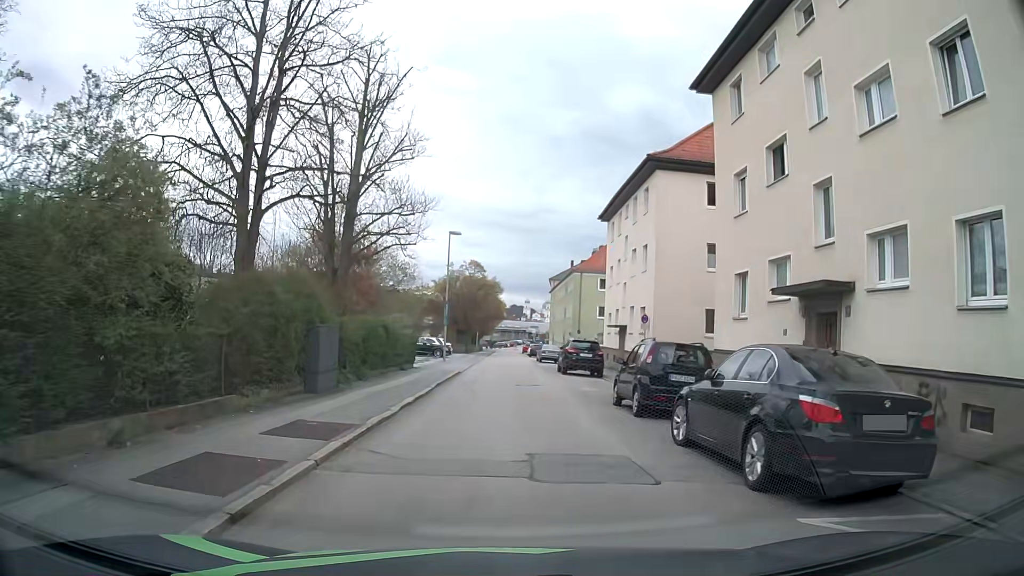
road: residential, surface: asphalt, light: Day
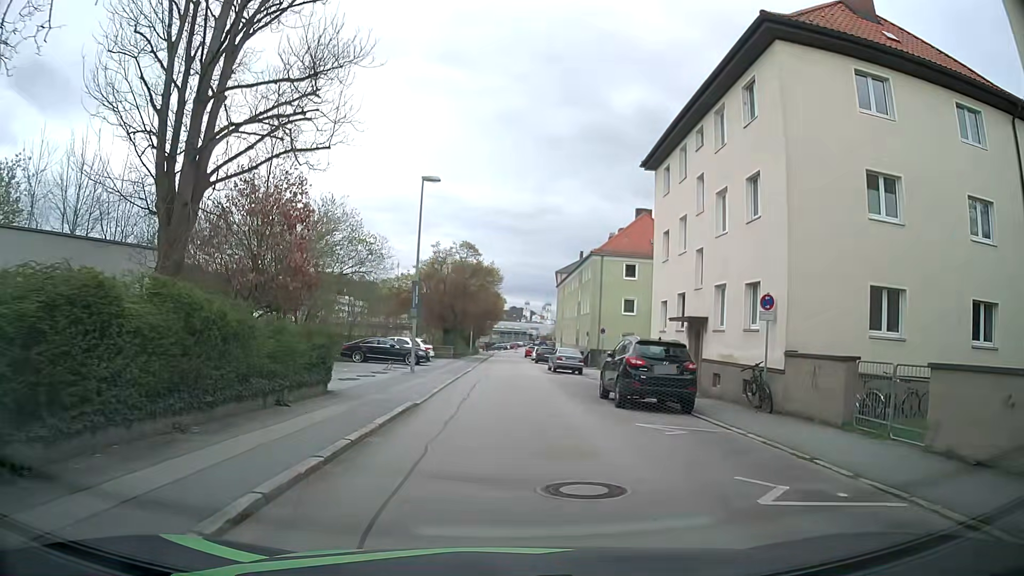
(-0.2, +14.6) m; -1°
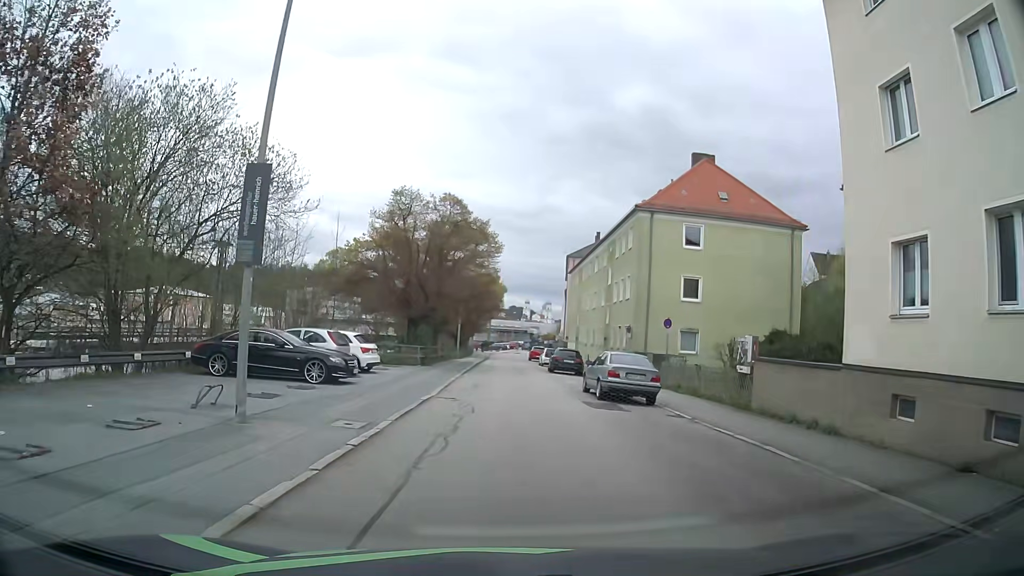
(+0.2, +18.3) m; 0°
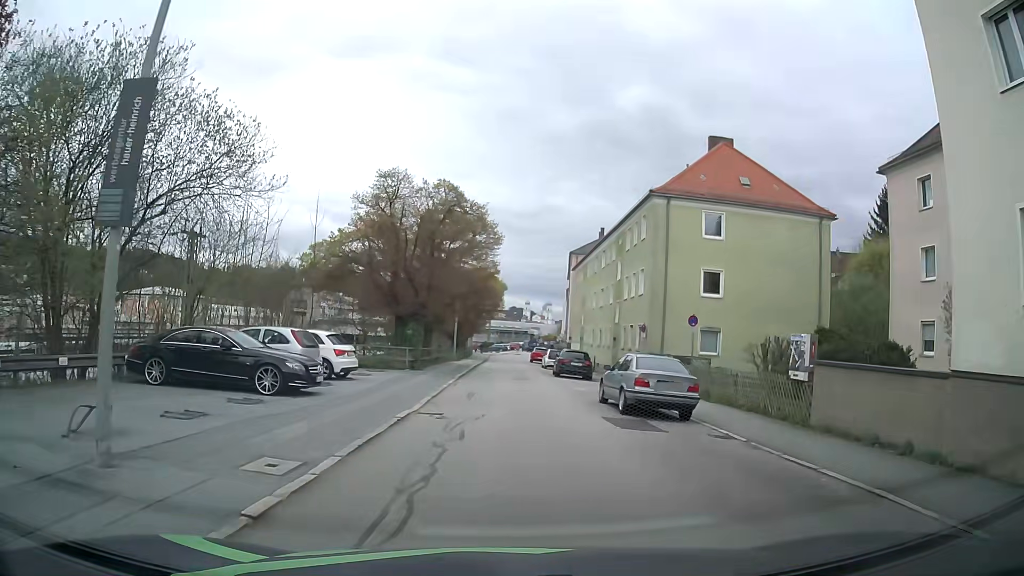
(0.0, +3.7) m; 0°
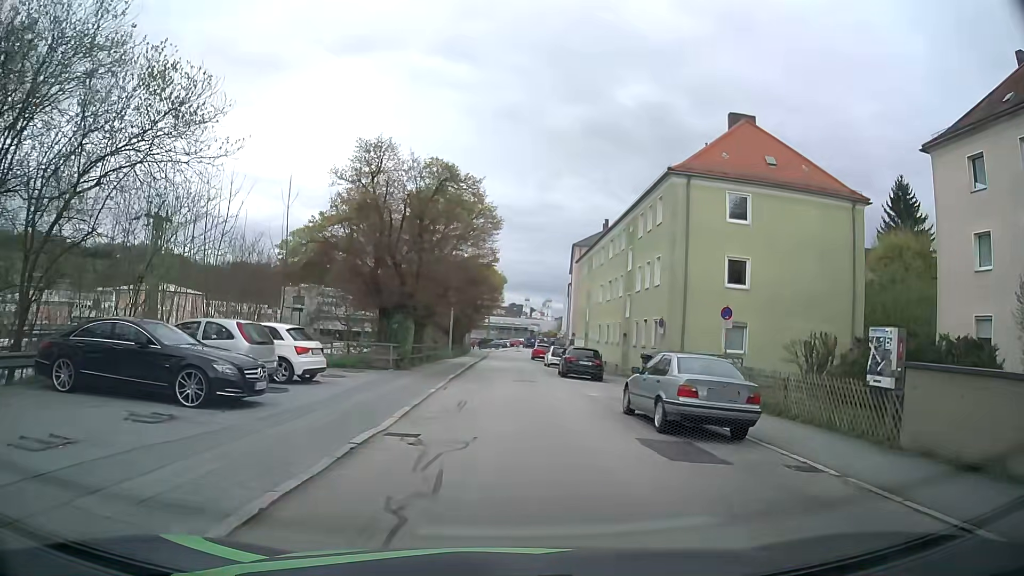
(0.0, +3.7) m; 0°
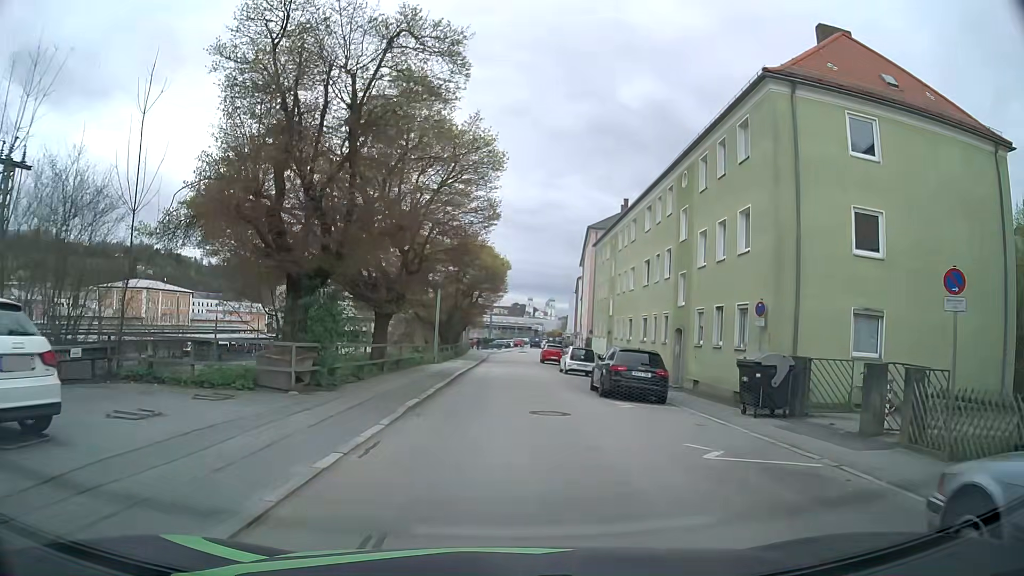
(0.0, +11.0) m; 0°
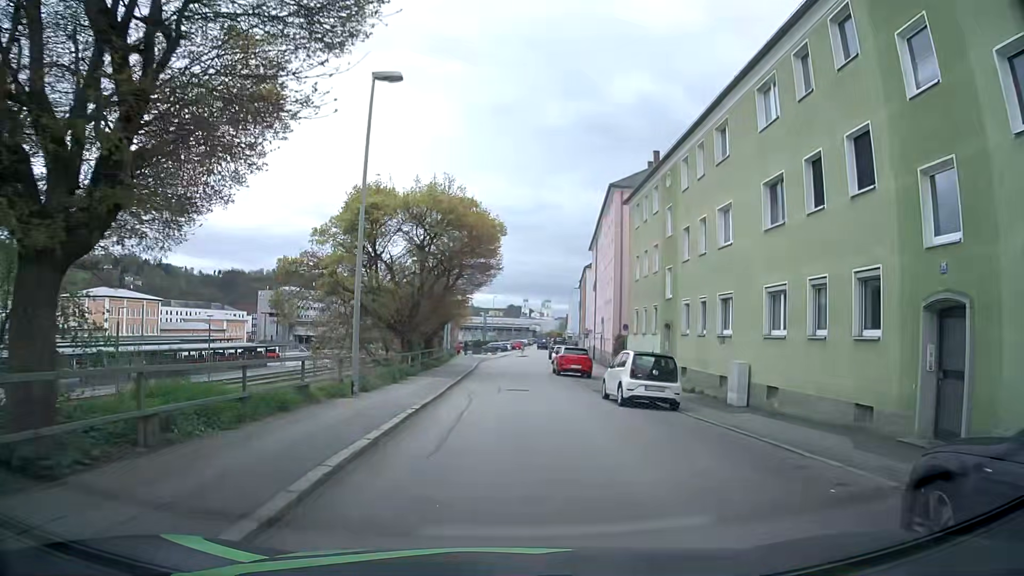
(0.0, +17.4) m; +1°
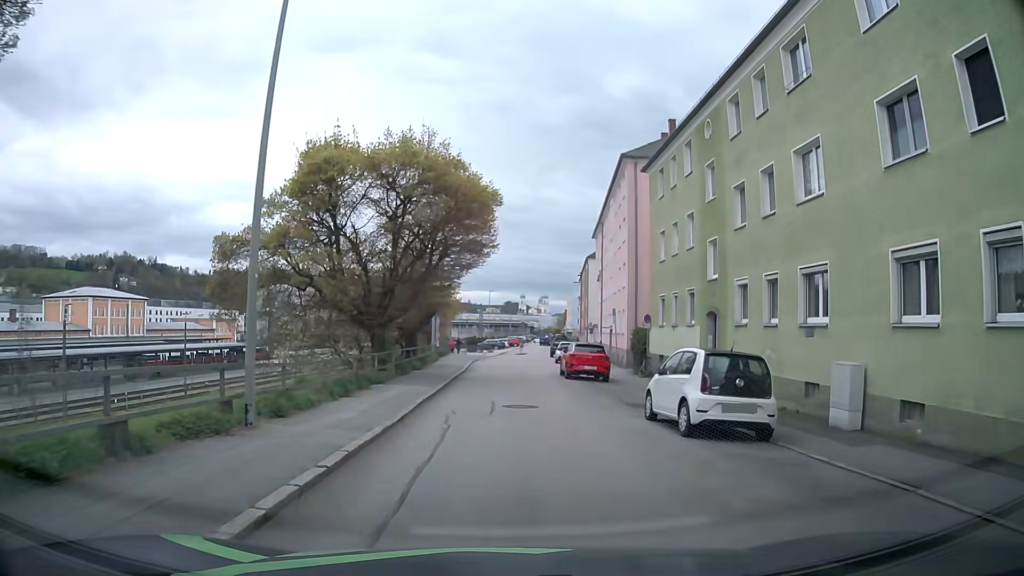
(-0.1, +6.6) m; 0°
